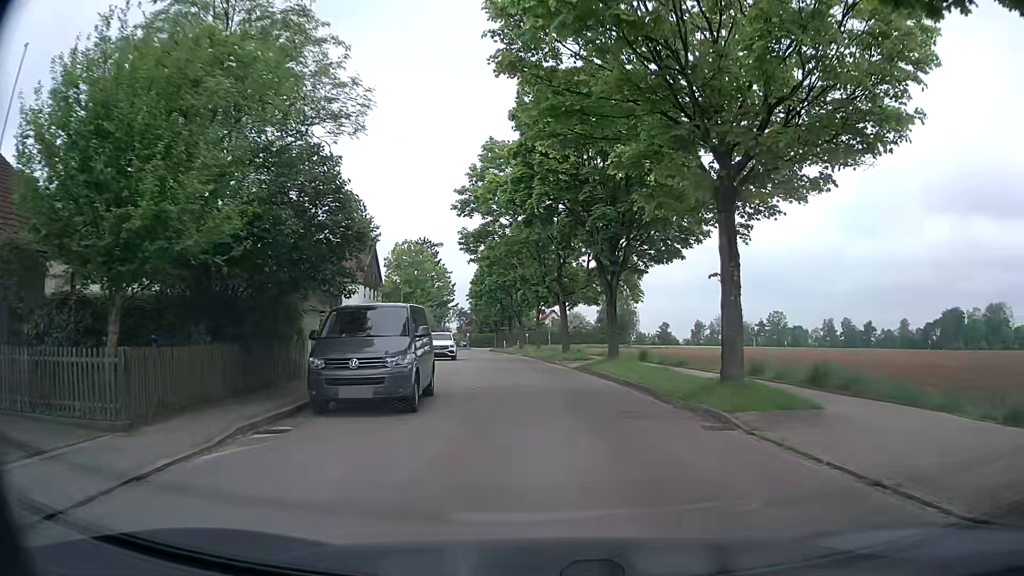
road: residential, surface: asphalt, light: Day
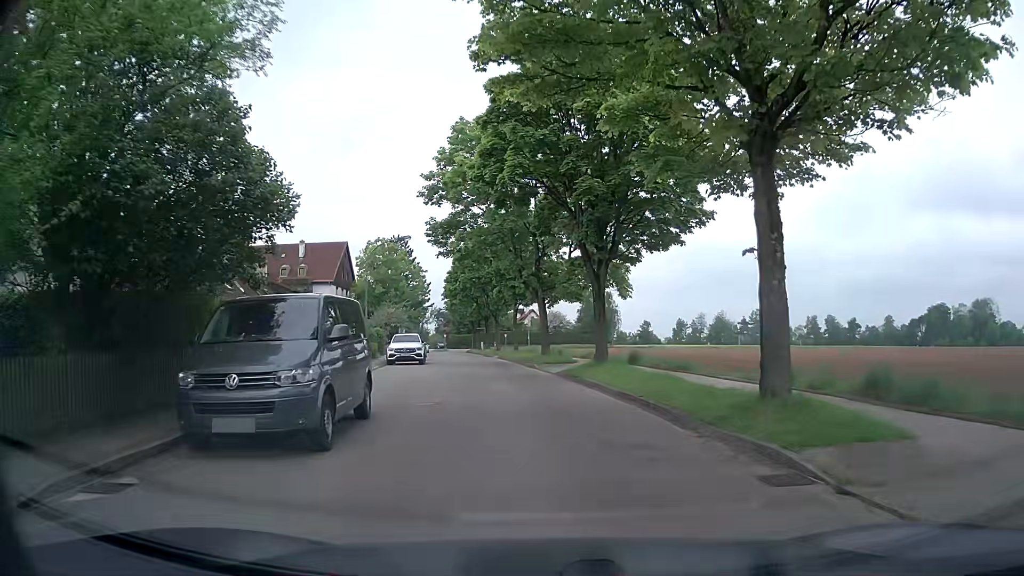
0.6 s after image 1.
(+0.1, +3.8) m; +3°
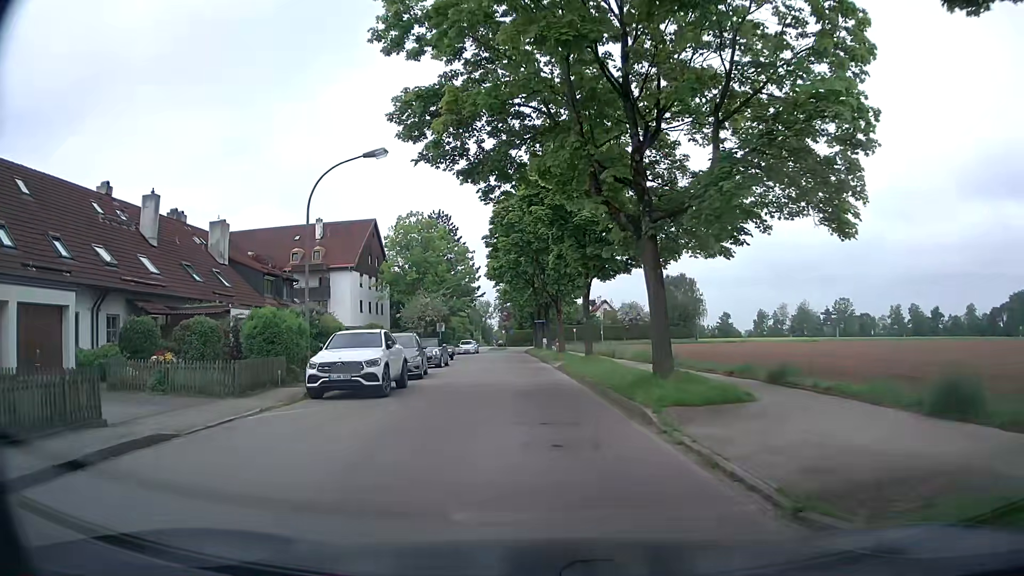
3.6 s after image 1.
(-0.7, +19.1) m; -6°
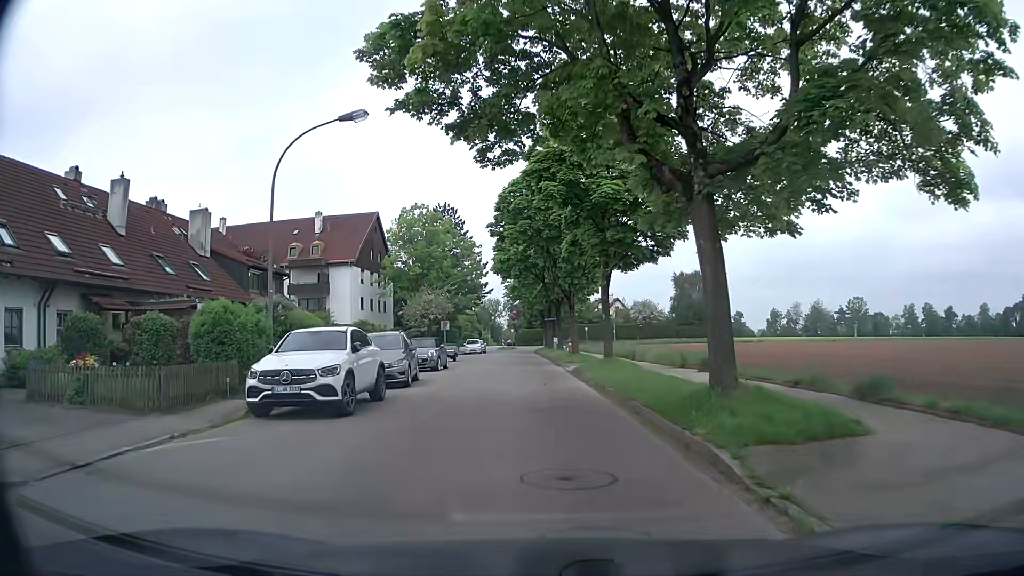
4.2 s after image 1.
(0.0, +3.9) m; -1°
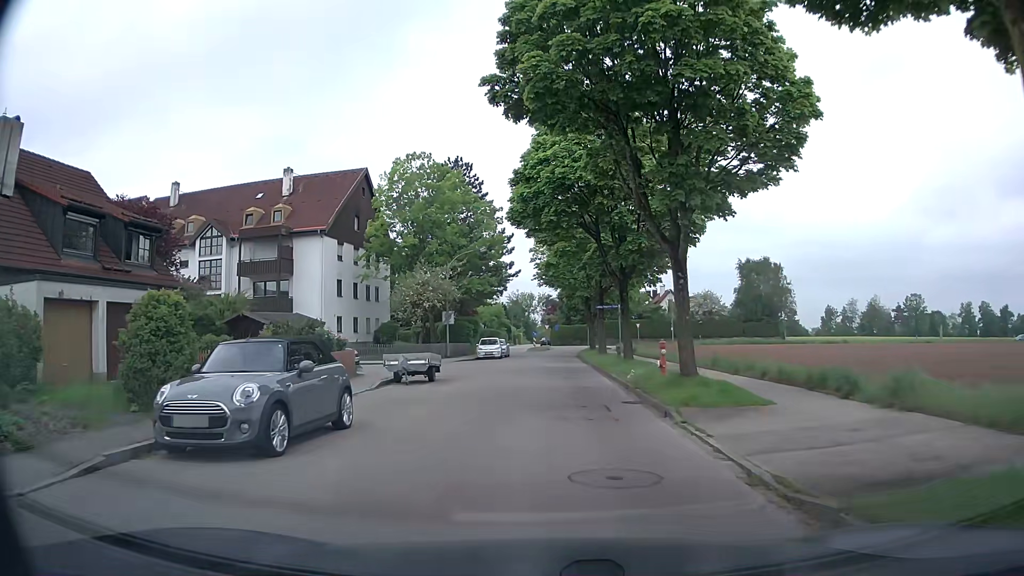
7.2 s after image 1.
(-0.7, +20.0) m; -3°
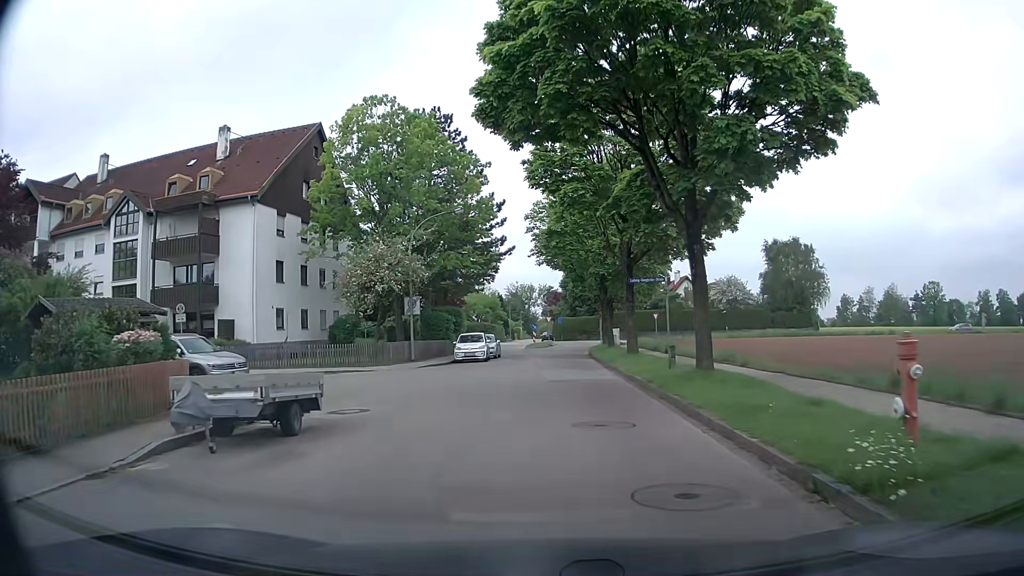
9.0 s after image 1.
(0.0, +12.5) m; -1°
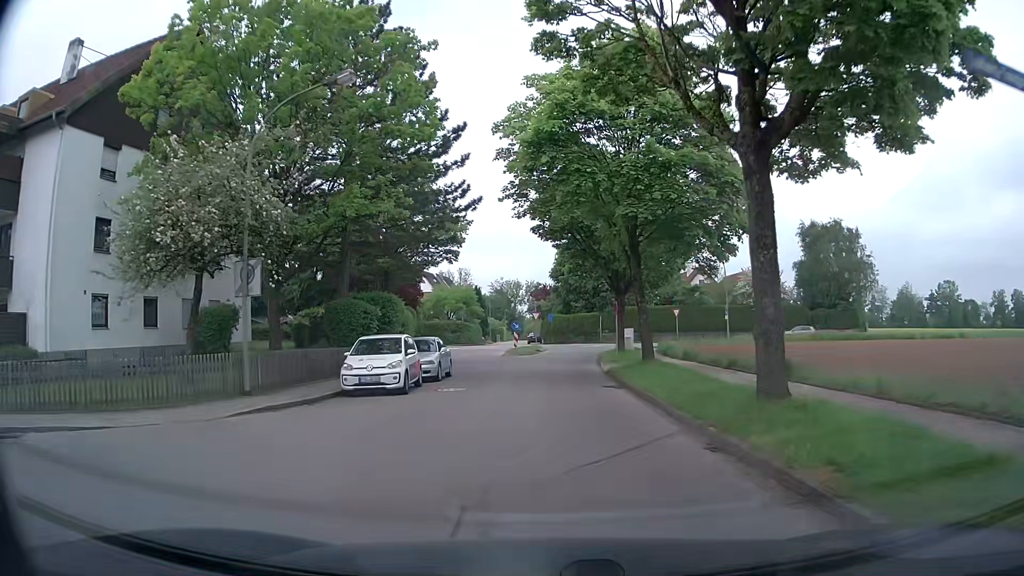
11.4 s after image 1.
(+0.2, +17.4) m; 0°
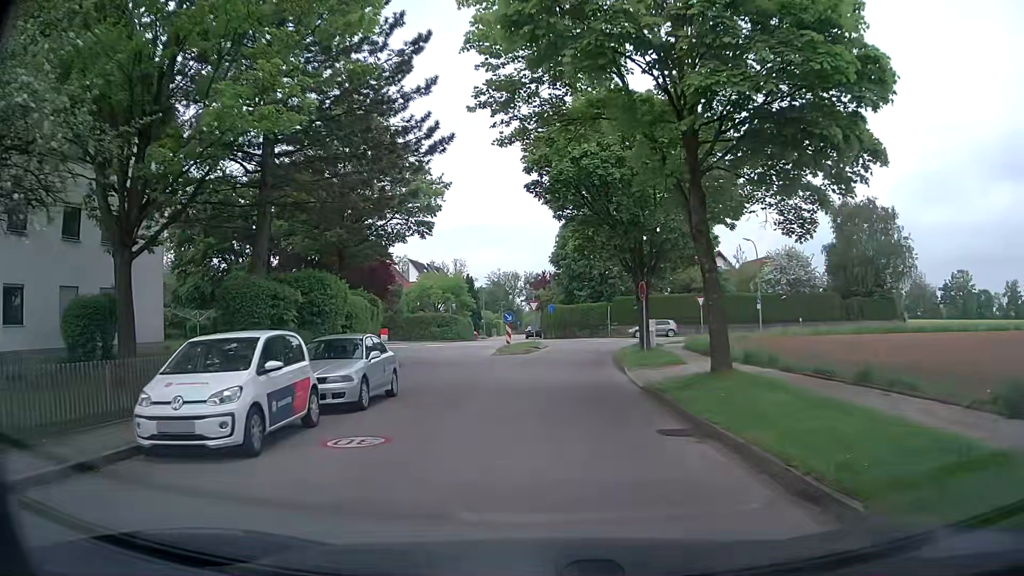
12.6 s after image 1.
(+0.2, +8.9) m; +1°
